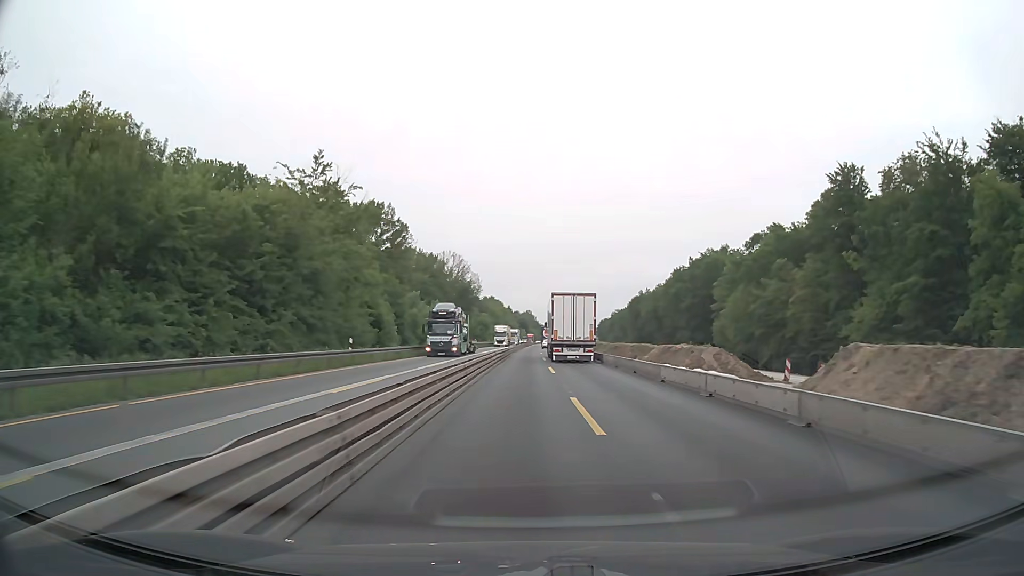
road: motorway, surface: concrete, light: Day
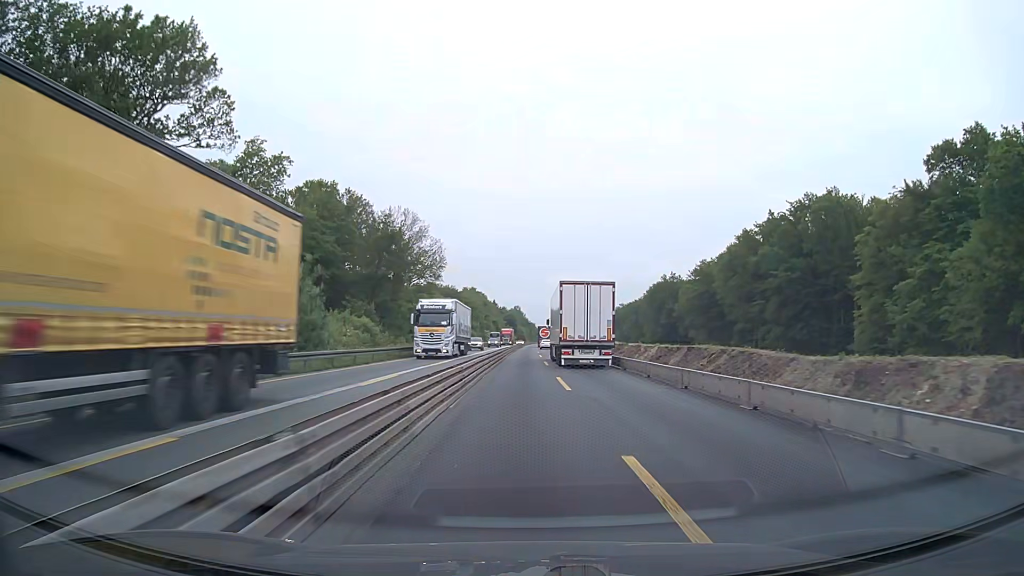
(+0.3, +63.5) m; +1°
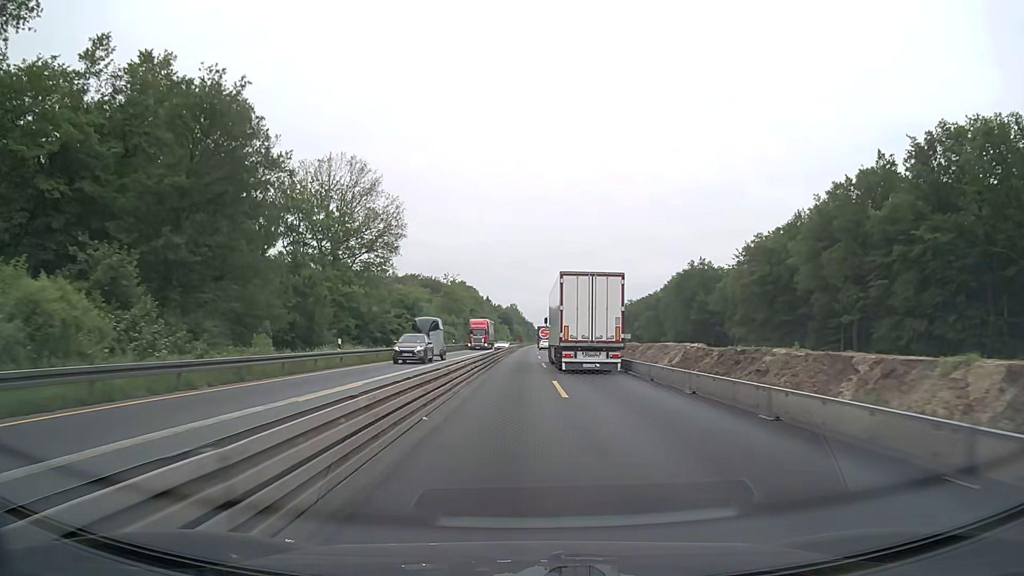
(+0.4, +38.1) m; +1°
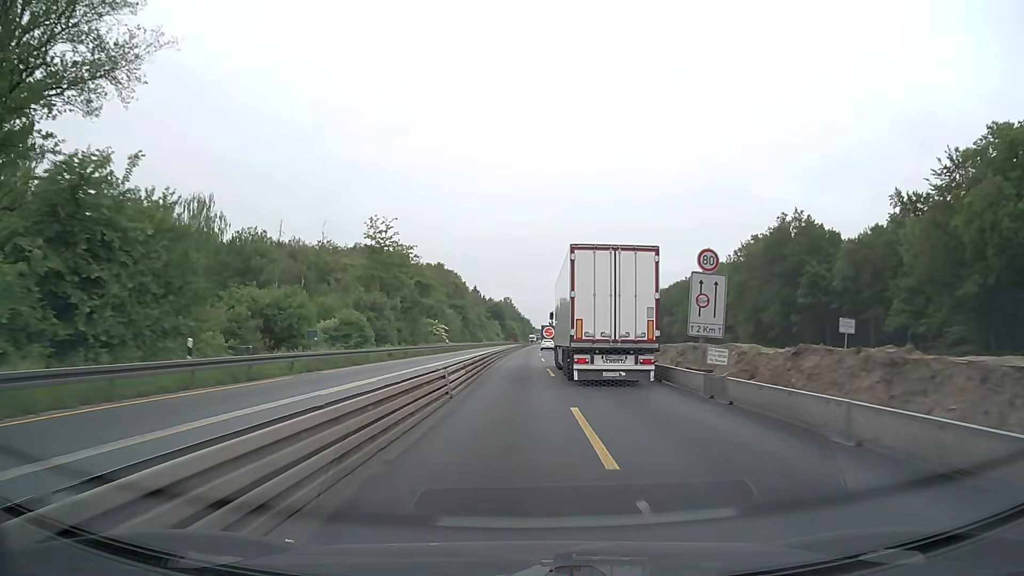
(+0.1, +63.5) m; 0°
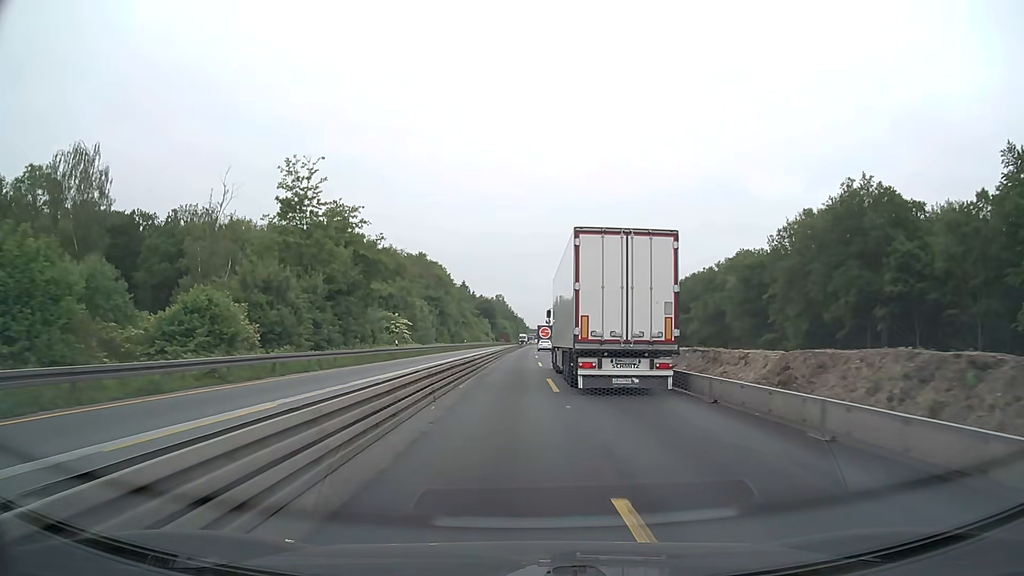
(+0.2, +25.4) m; +1°
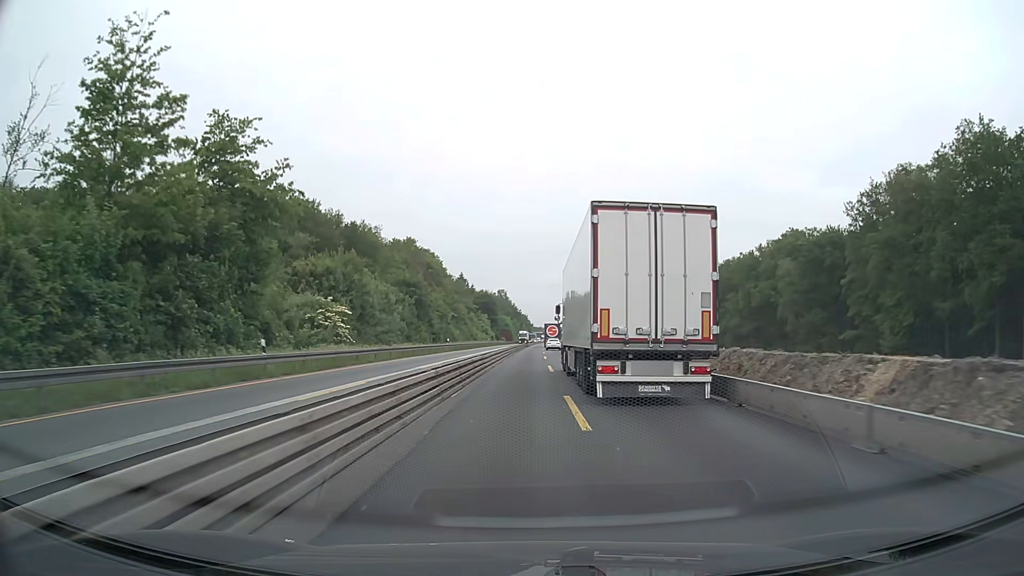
(0.0, +25.4) m; 0°
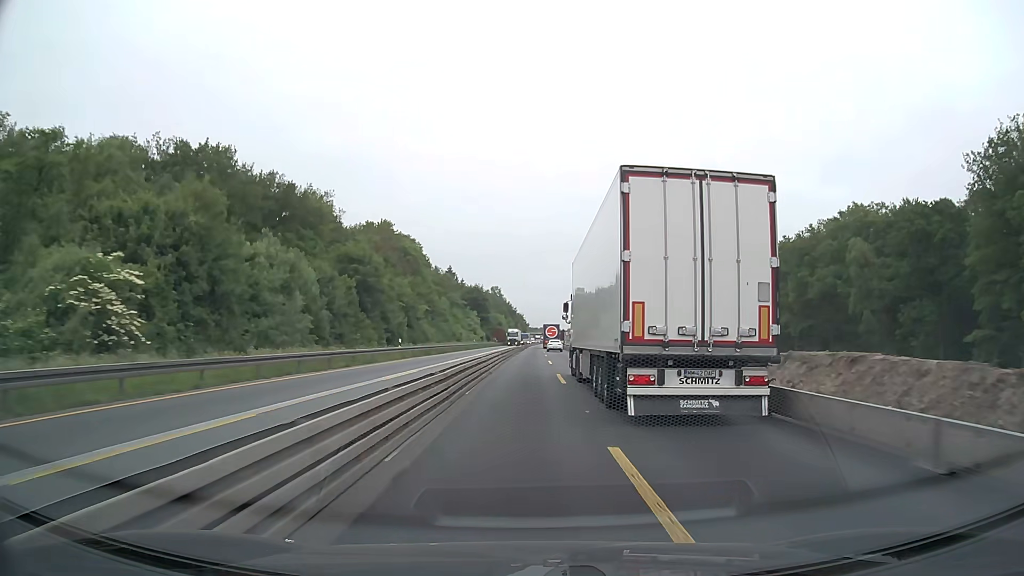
(-0.1, +25.4) m; 0°
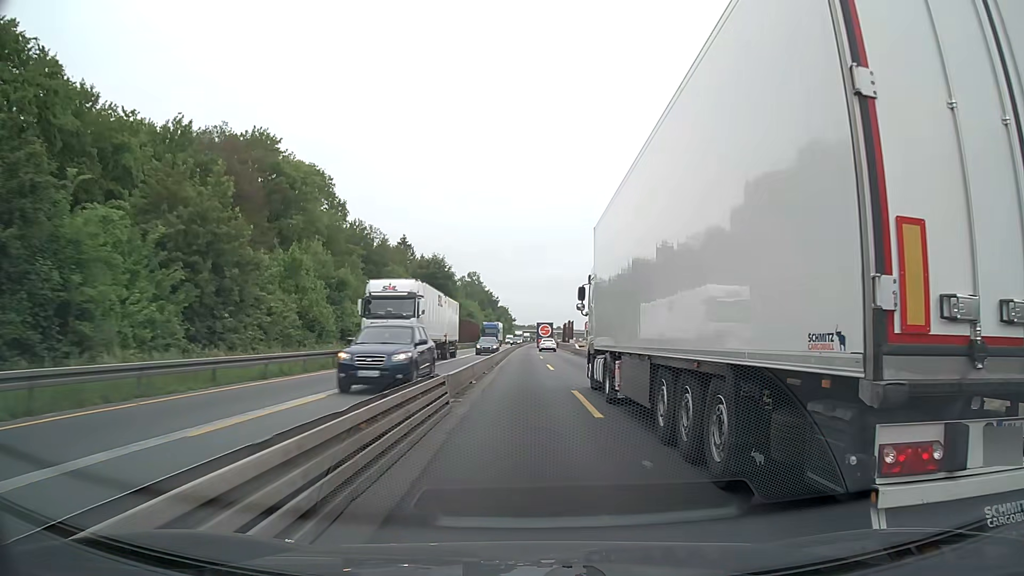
(+0.5, +63.5) m; +1°
(0, +10) (0, +20) (0, +30) (0, +40) (0, +50) (0, +60) (0, +70) (0, +80) (0, +90) (0, +100) m
